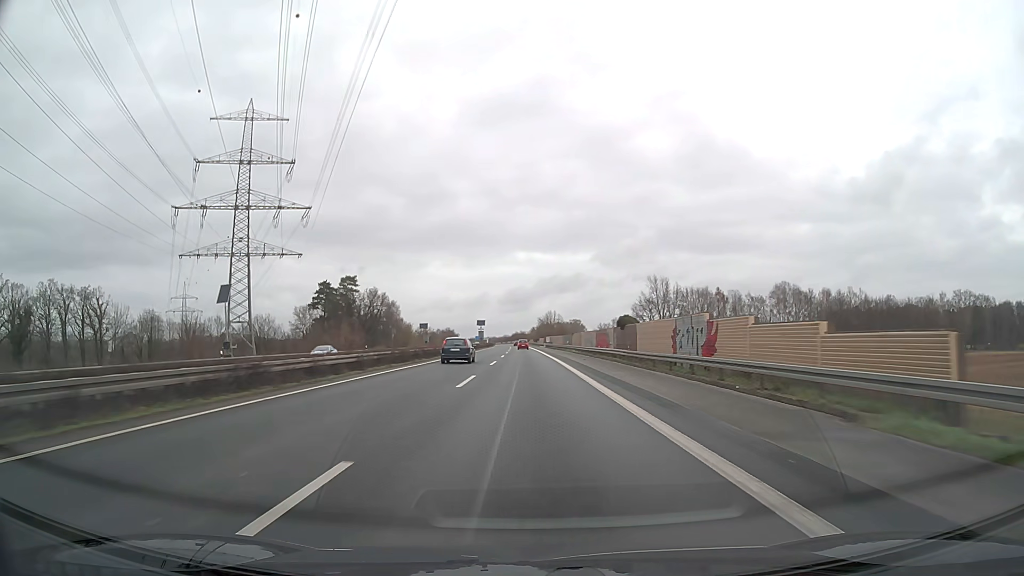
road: motorway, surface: asphalt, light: Day
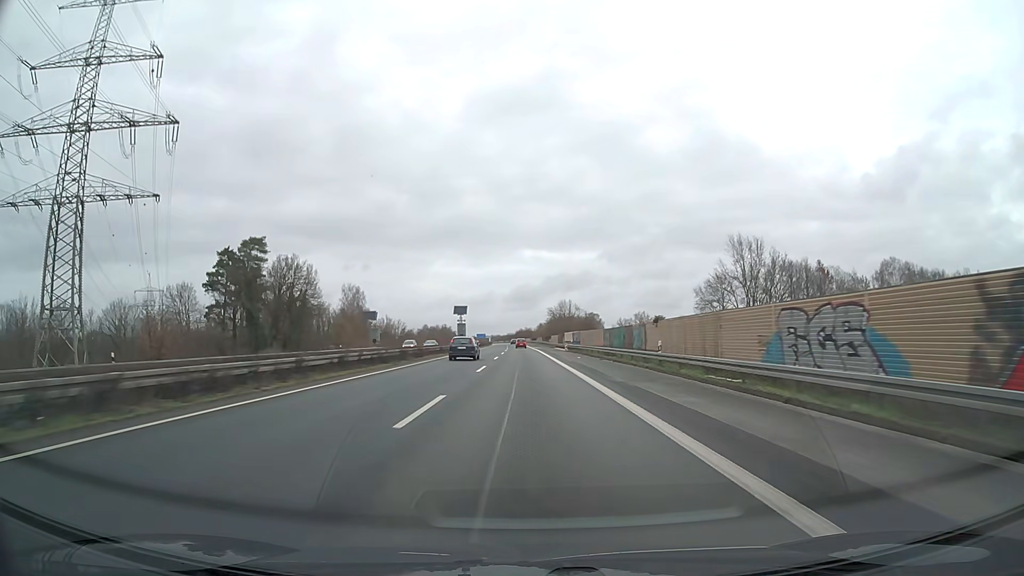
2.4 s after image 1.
(-0.3, +63.2) m; 0°
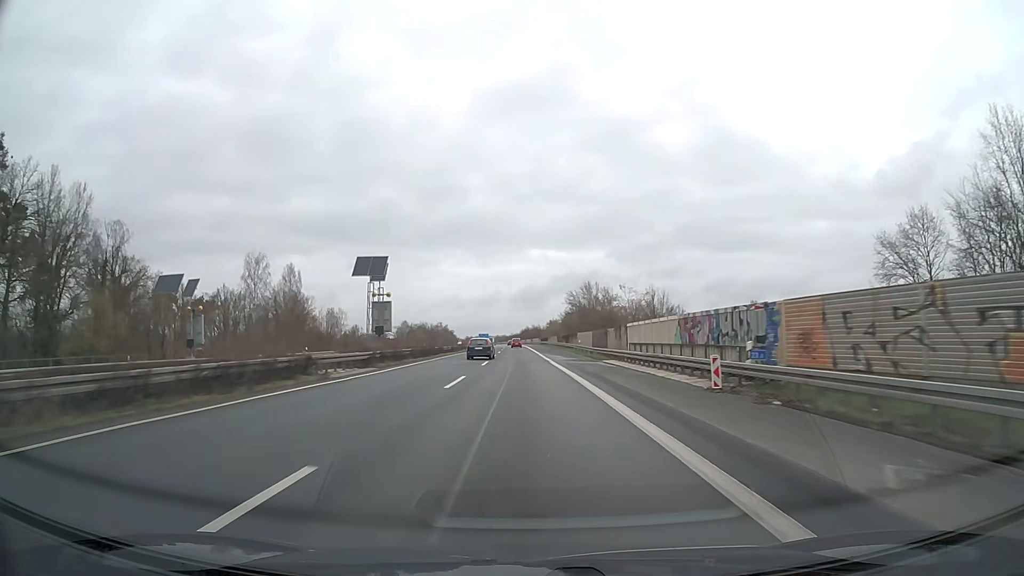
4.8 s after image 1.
(-0.3, +63.2) m; -1°
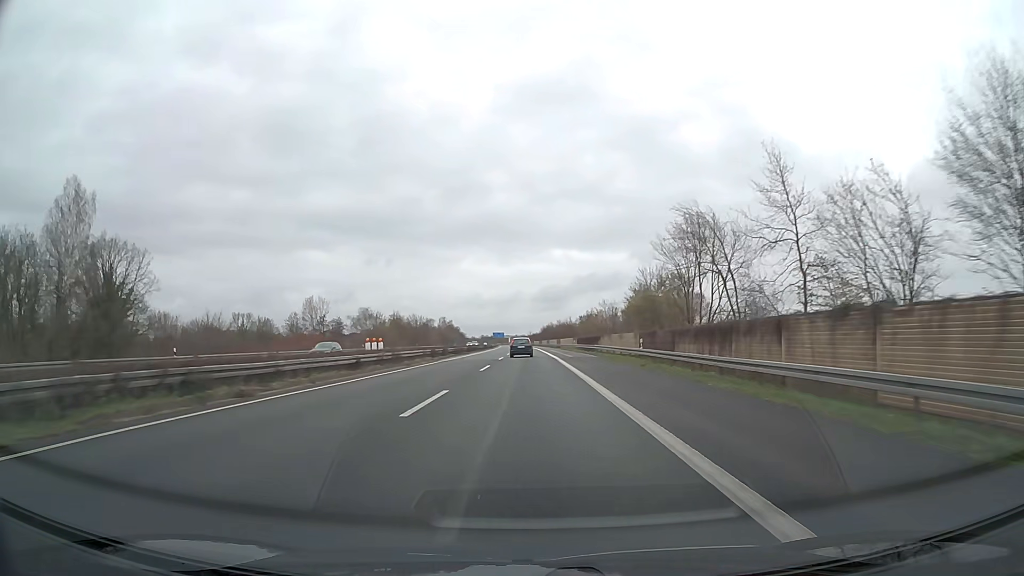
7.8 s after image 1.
(-1.1, +79.0) m; -2°
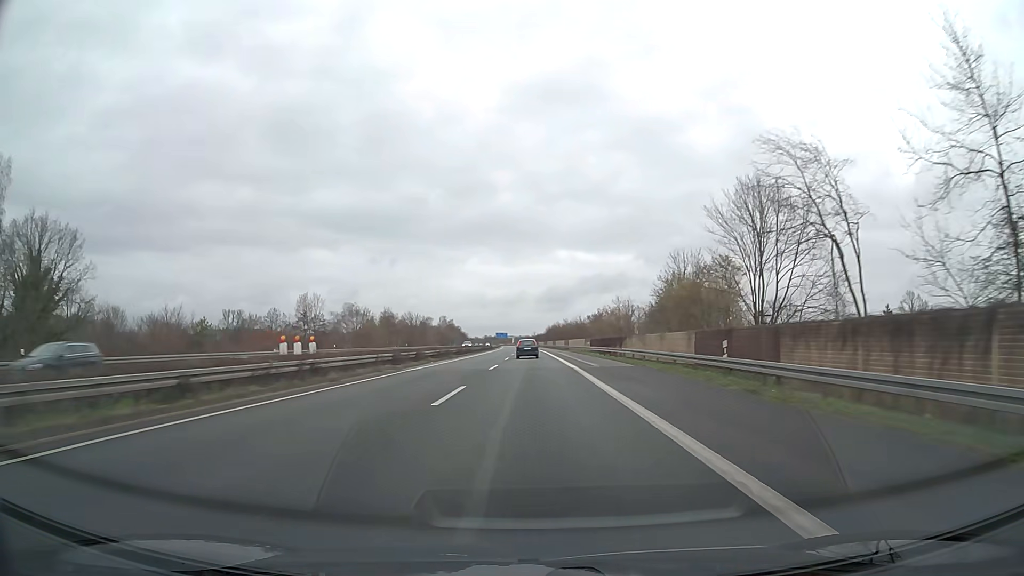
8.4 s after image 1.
(-0.1, +15.8) m; 0°
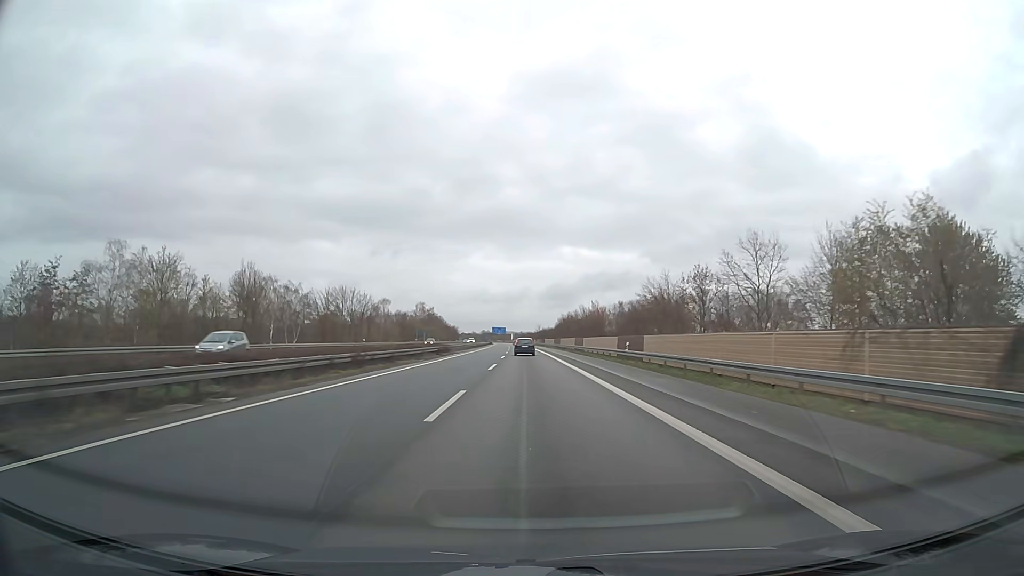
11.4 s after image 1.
(-0.3, +79.0) m; 0°
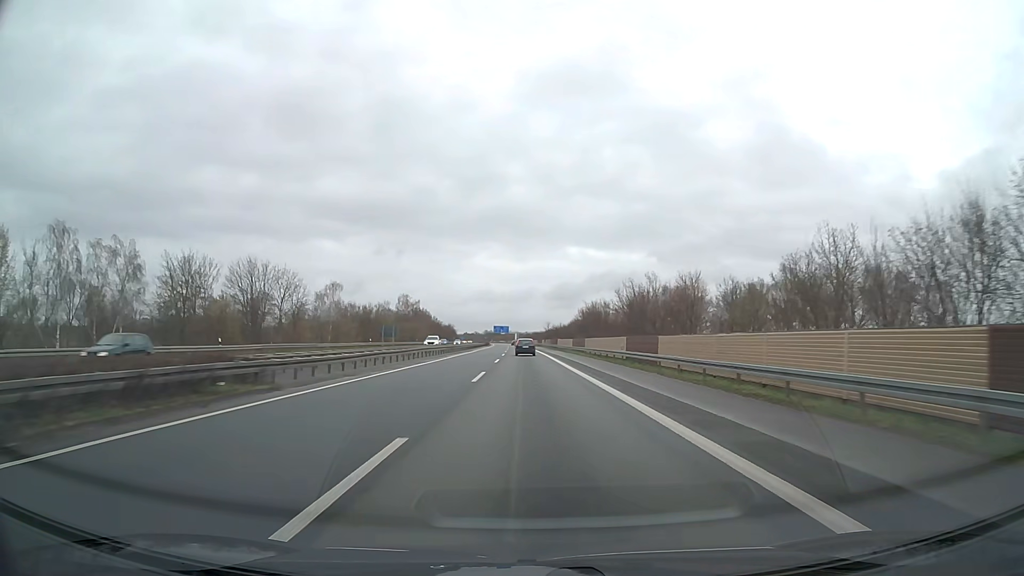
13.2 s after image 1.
(-0.2, +47.5) m; -1°
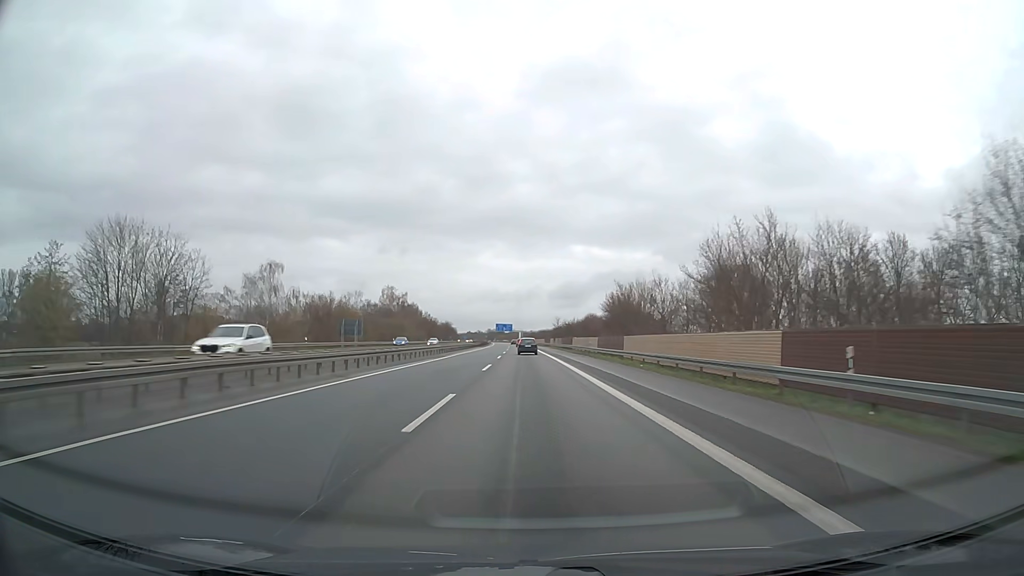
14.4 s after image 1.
(-0.1, +31.7) m; 0°
(0, +10) (0, +20) (0, +30) (0, +40) (0, +50) (0, +60) (-1, +70) (-1, +80) (-1, +90) (-1, +100) m
